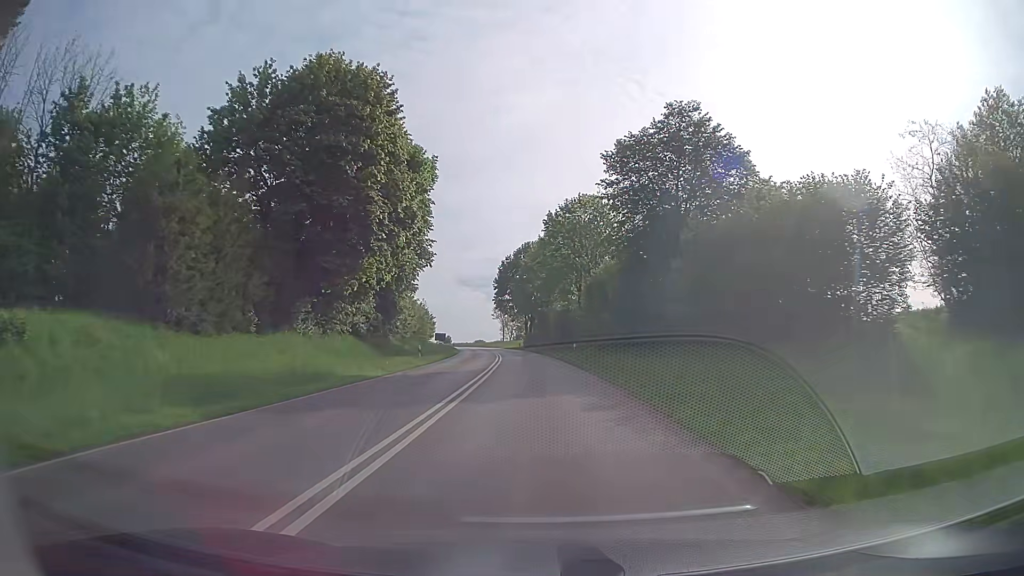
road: secondary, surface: asphalt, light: Day
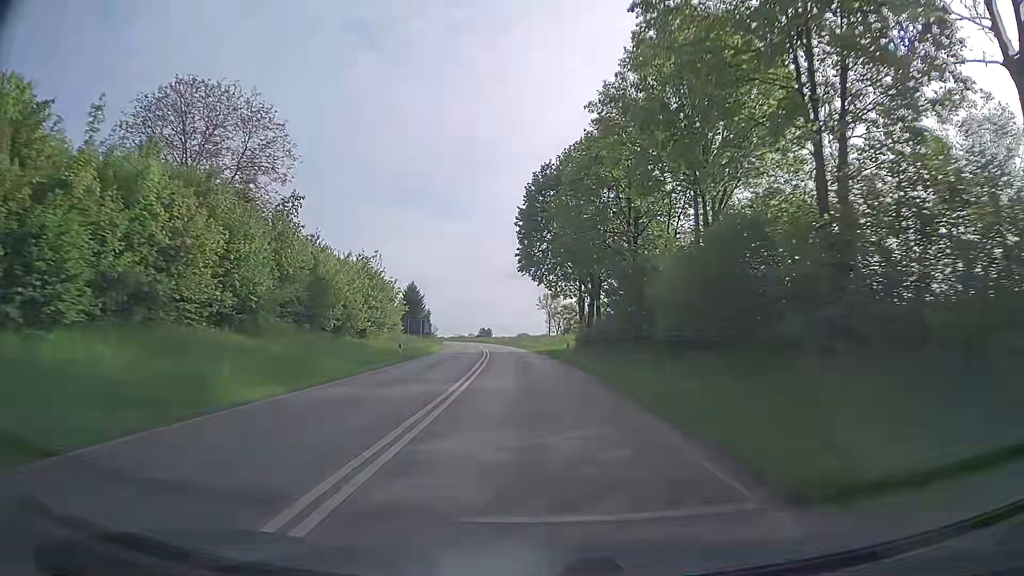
(-1.7, +54.6) m; -3°
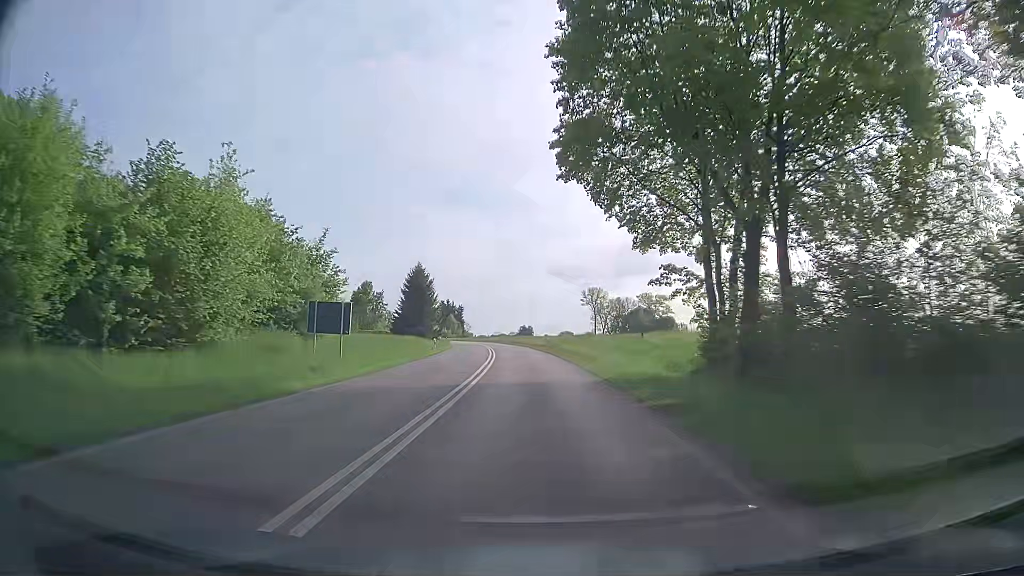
(-1.4, +32.8) m; -4°
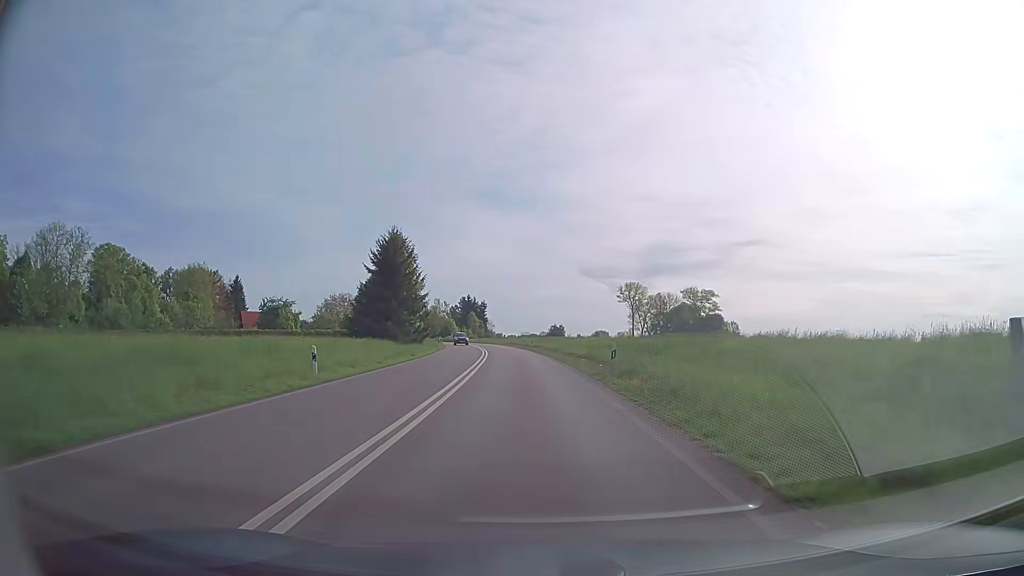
(-0.7, +33.0) m; -3°
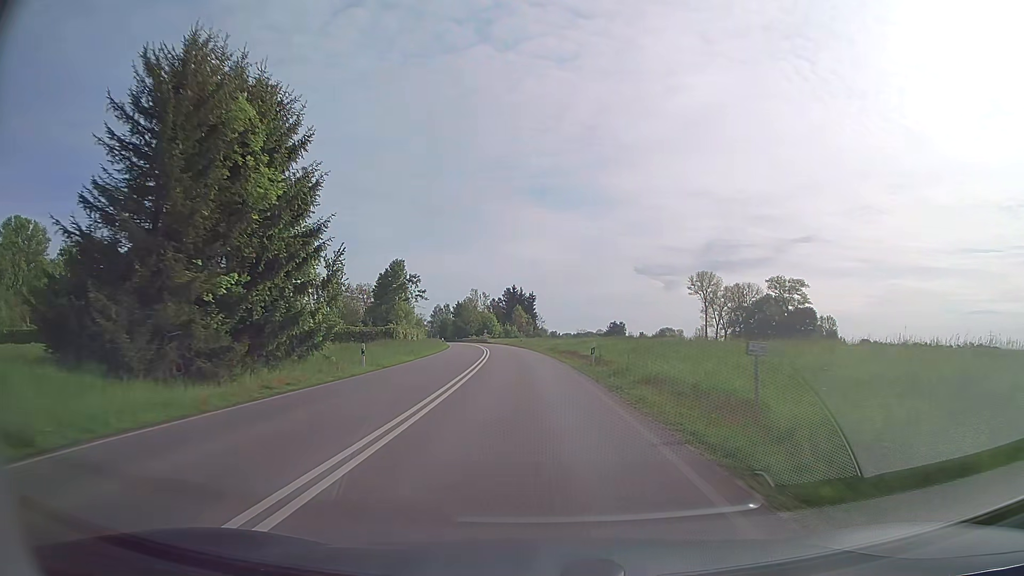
(-1.7, +44.4) m; -5°
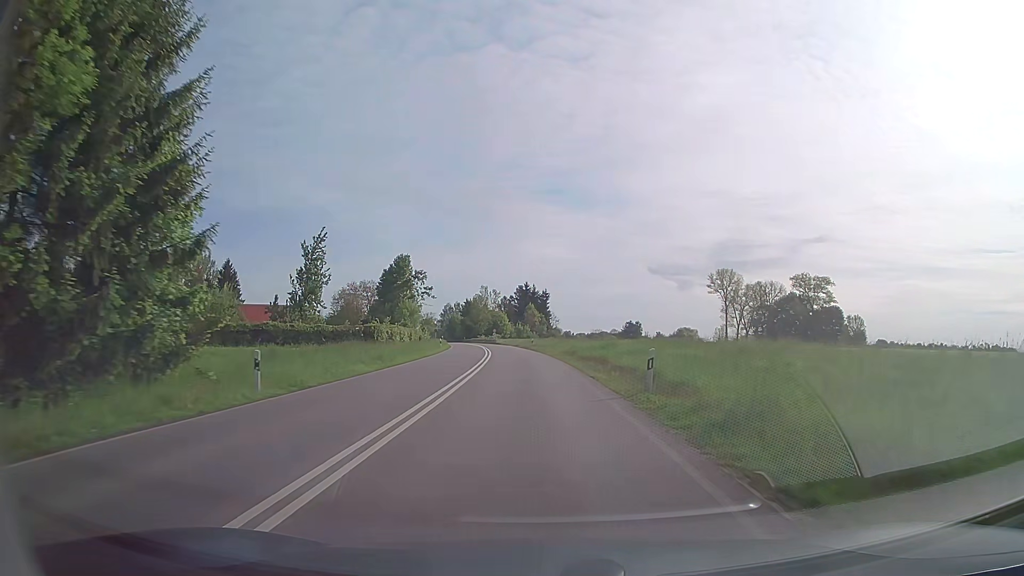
(-0.1, +11.2) m; -1°
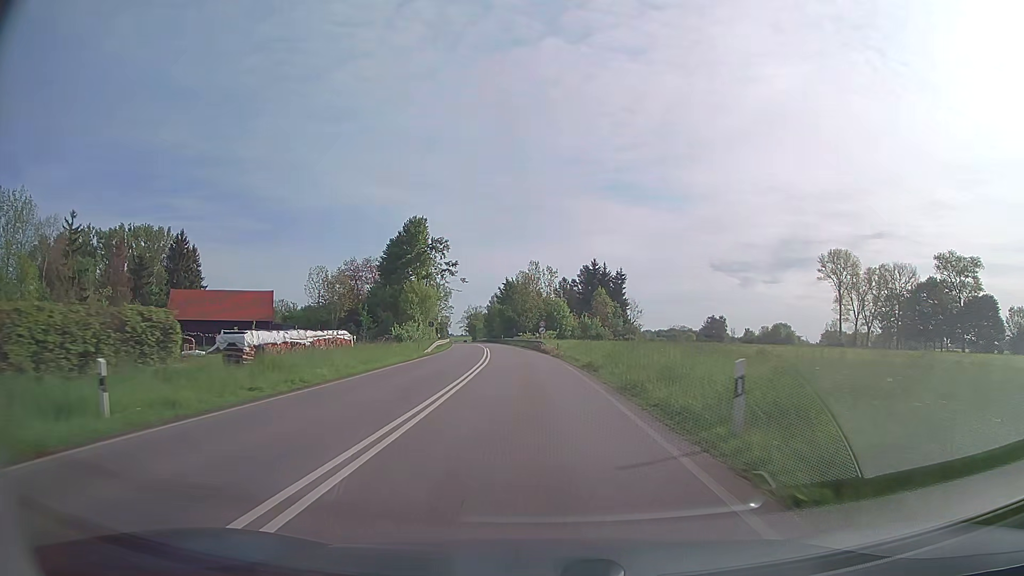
(-2.5, +56.6) m; -5°
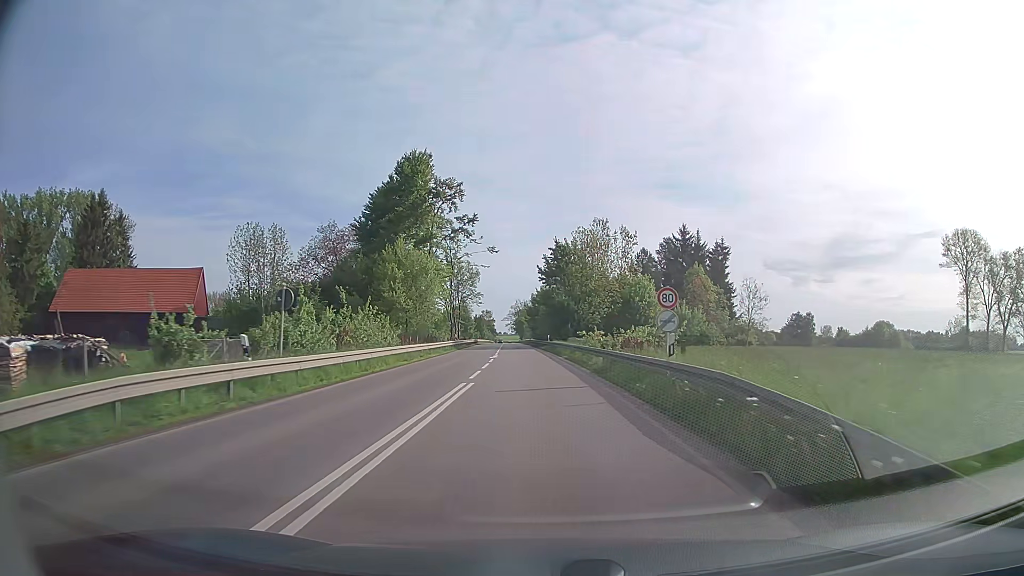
(-2.0, +46.5) m; -5°
(0, +10) (0, +20) (-1, +30) (-1, +40) (-2, +50) (-2, +60) (-3, +70) (-3, +80) (-4, +90) (-4, +100) m
